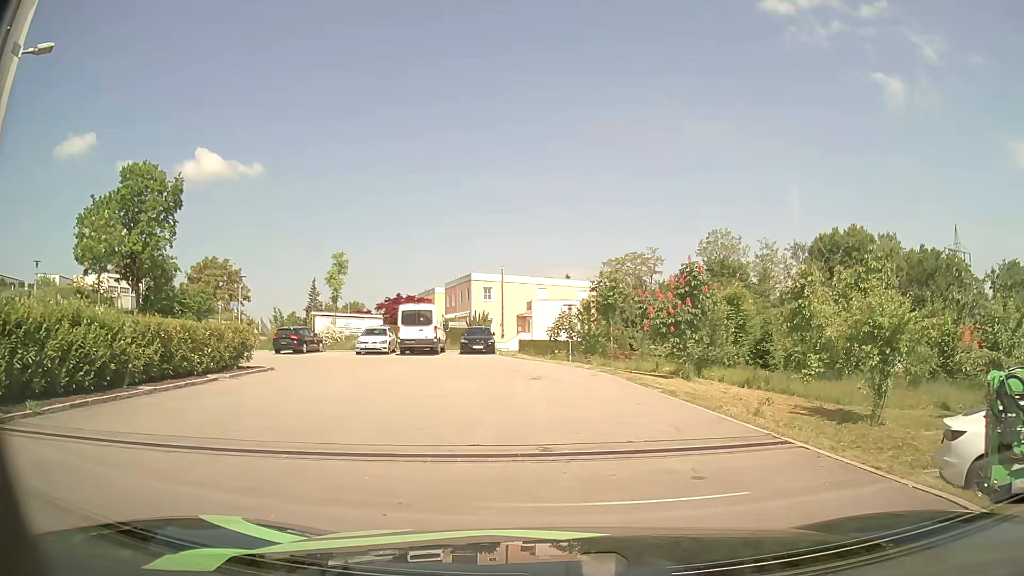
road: residential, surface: asphalt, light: Day
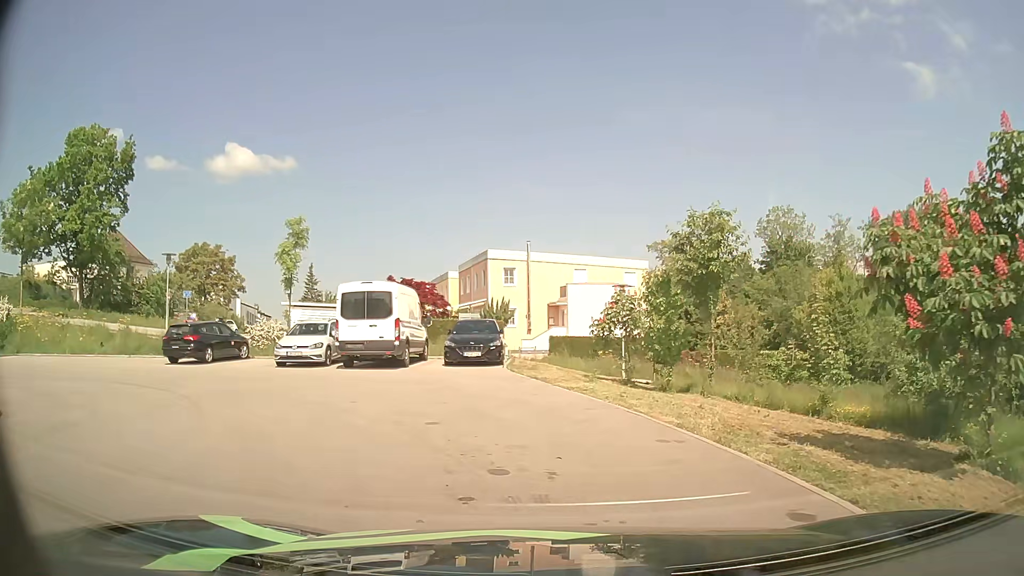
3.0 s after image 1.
(-0.2, +14.2) m; -3°
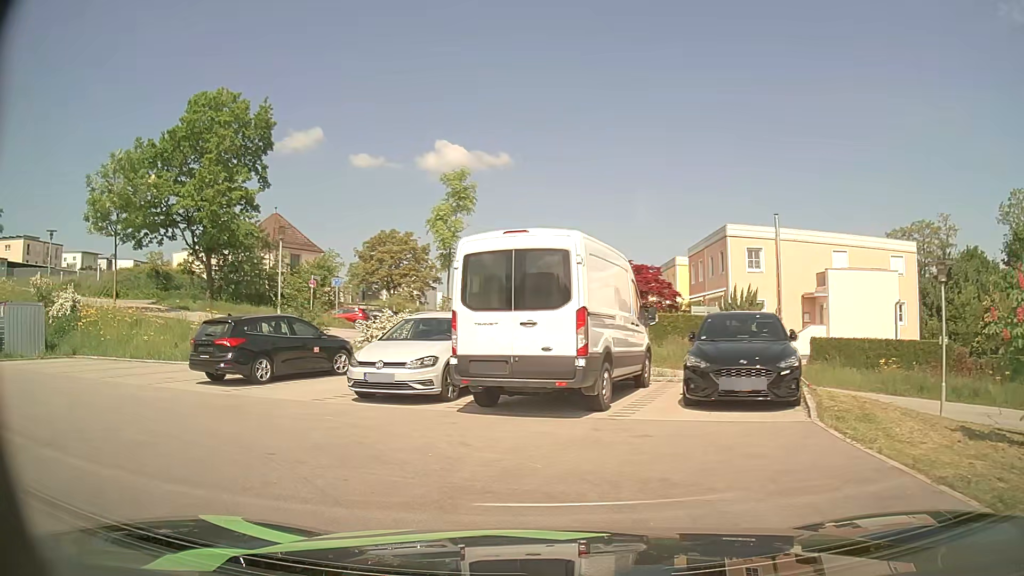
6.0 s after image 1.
(-1.3, +10.5) m; -19°
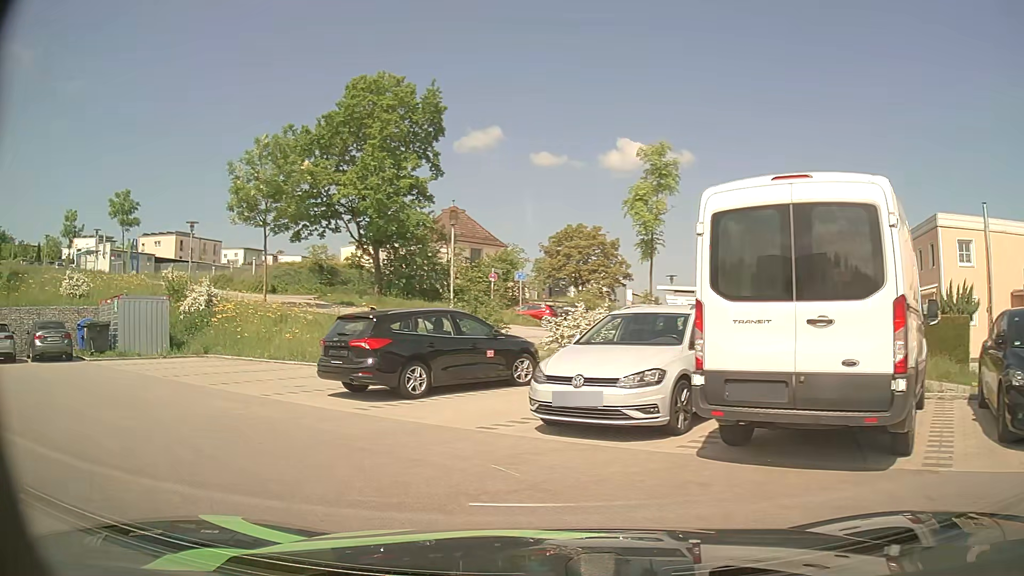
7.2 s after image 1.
(-0.4, +3.5) m; -14°
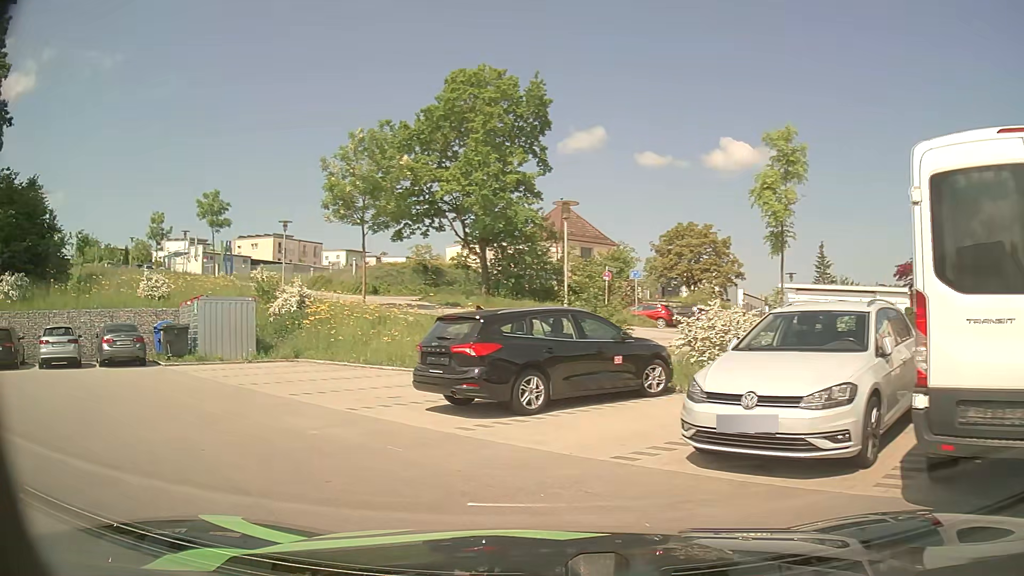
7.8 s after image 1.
(-0.2, +1.8) m; -11°
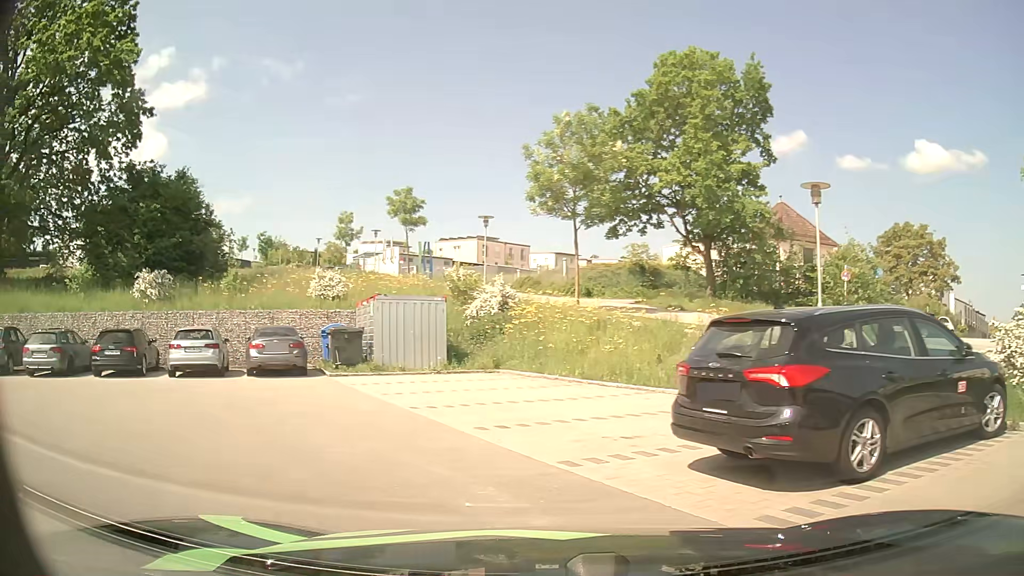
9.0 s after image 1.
(-0.6, +3.8) m; -18°
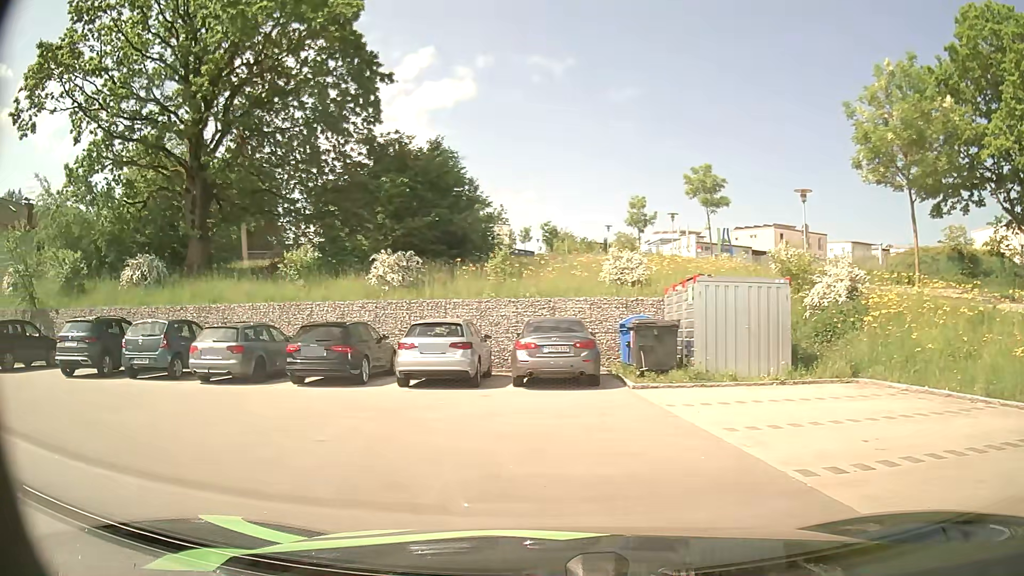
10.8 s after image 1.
(-1.1, +5.3) m; -24°
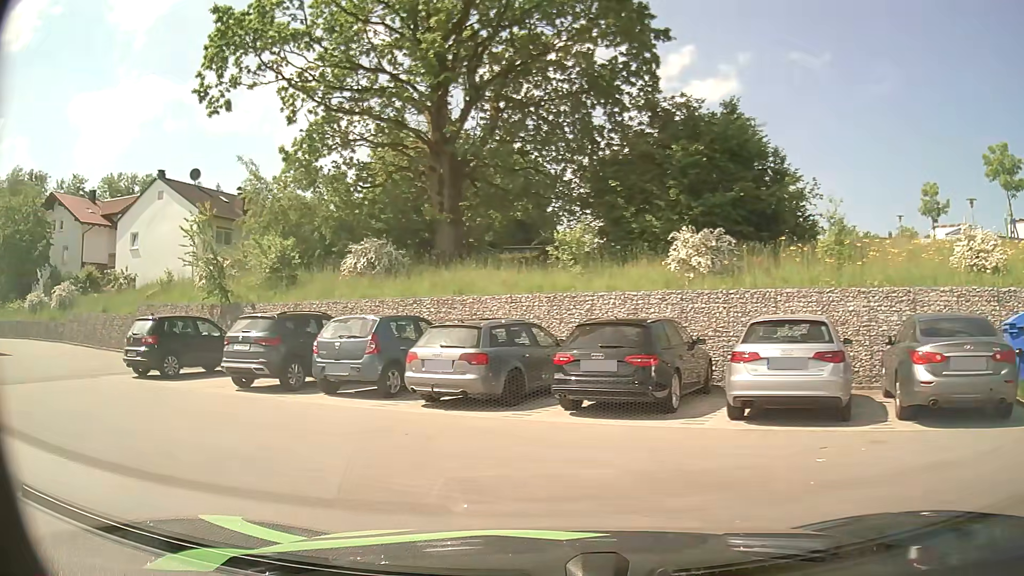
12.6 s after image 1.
(-1.0, +5.0) m; -23°
